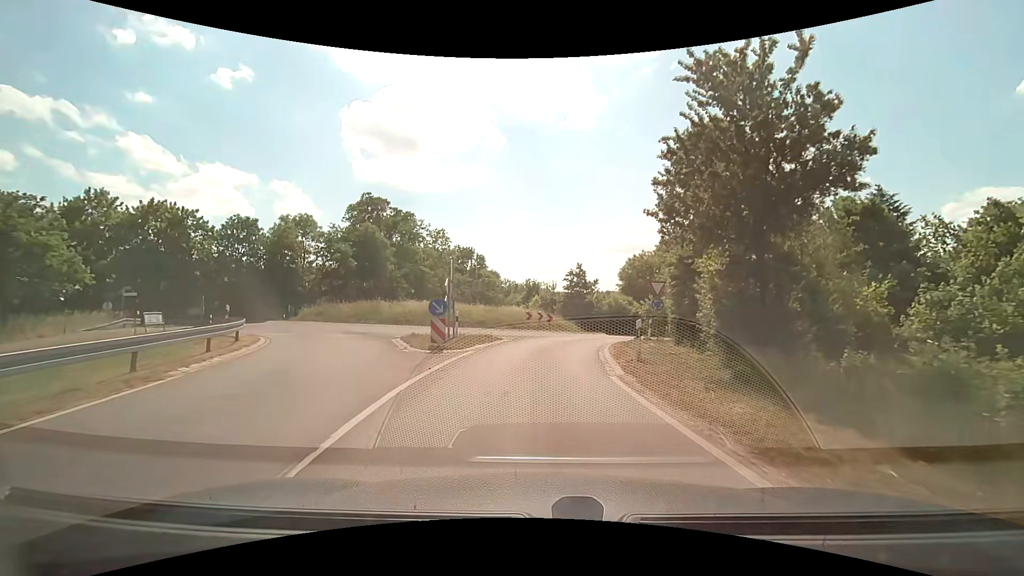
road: tertiary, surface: asphalt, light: Day
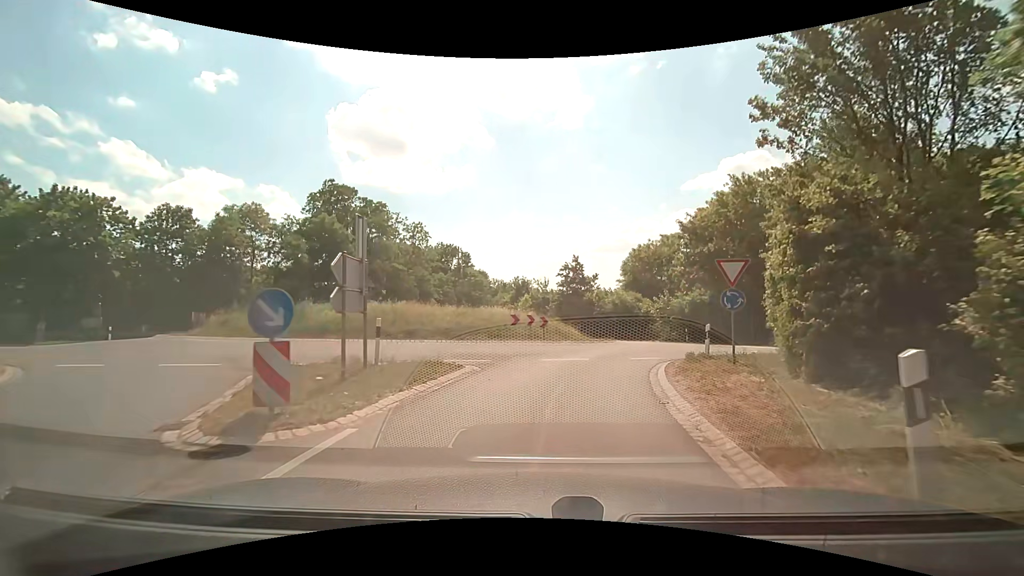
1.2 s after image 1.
(0.0, +9.3) m; 0°
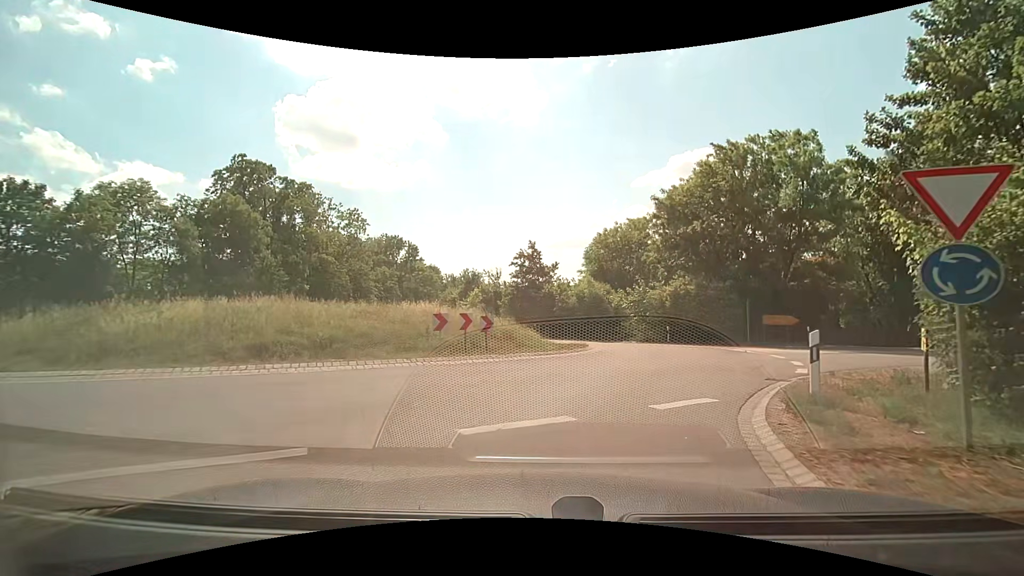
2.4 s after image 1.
(+0.5, +8.3) m; +5°
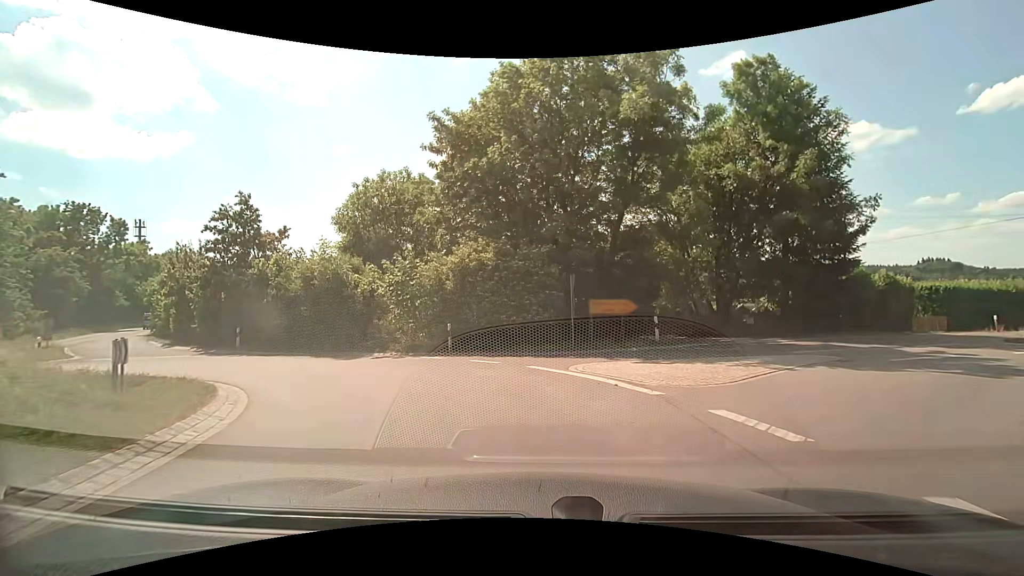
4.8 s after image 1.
(+3.3, +14.3) m; +25°
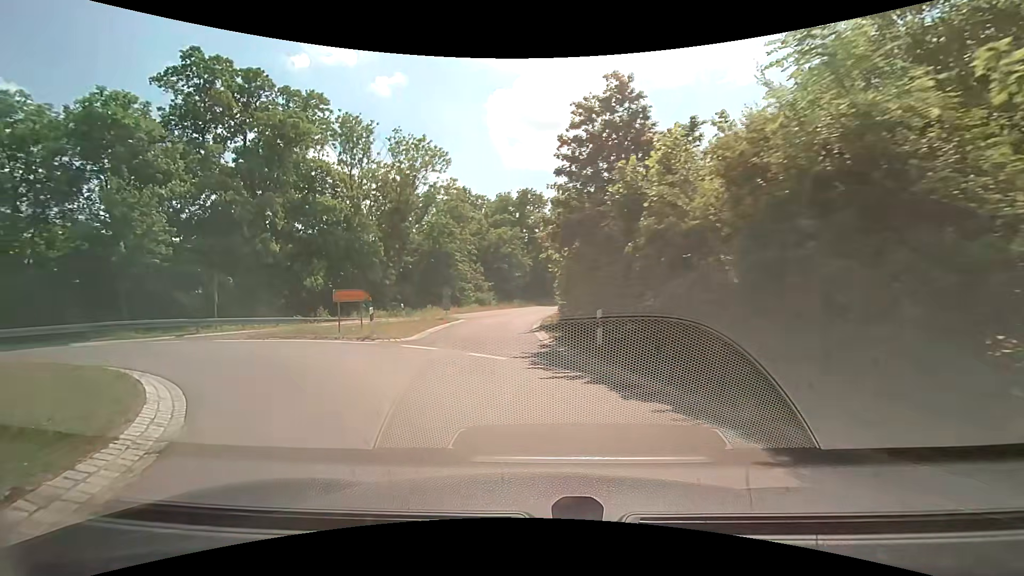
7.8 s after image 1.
(-5.6, +15.1) m; -48°
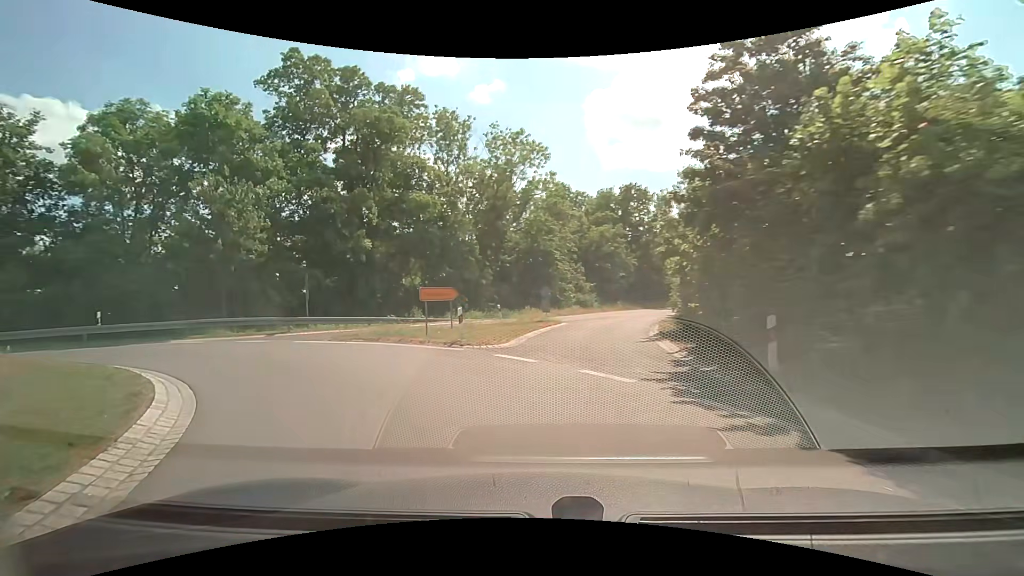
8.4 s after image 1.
(-0.3, +3.2) m; -11°
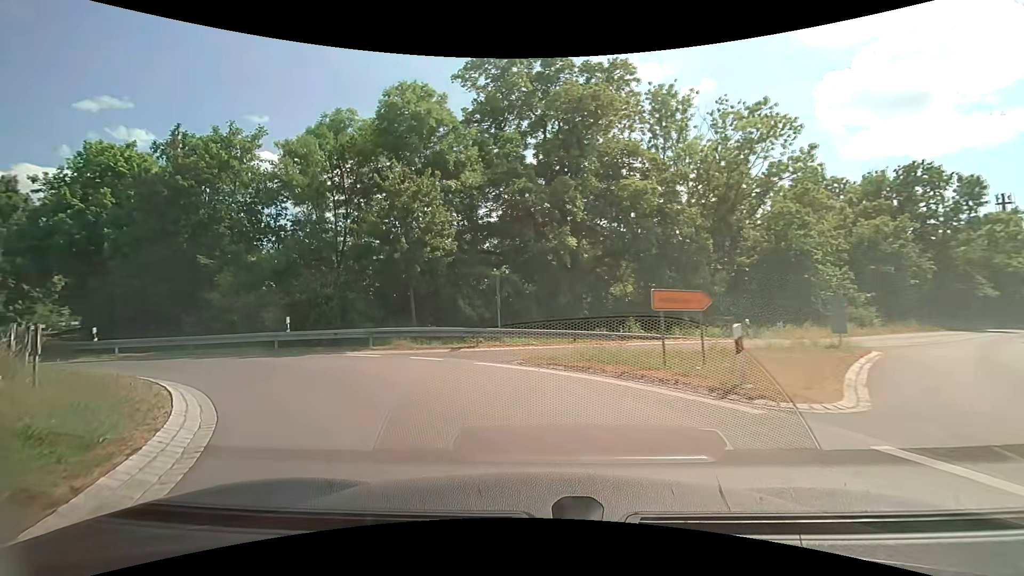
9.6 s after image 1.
(-1.3, +6.3) m; -23°
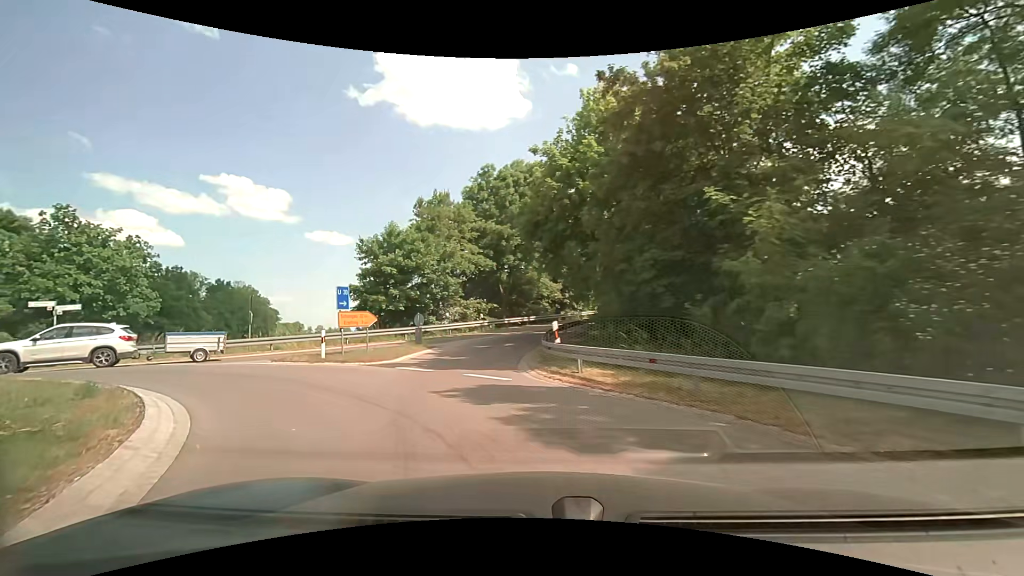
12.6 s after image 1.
(-7.0, +13.8) m; -56°
(-2, +10) (-3, +20) (-1, +30) (+2, +39) (+5, +49) (+9, +58) (+12, +67) (+16, +77) (+19, +86) (+23, +95) m
